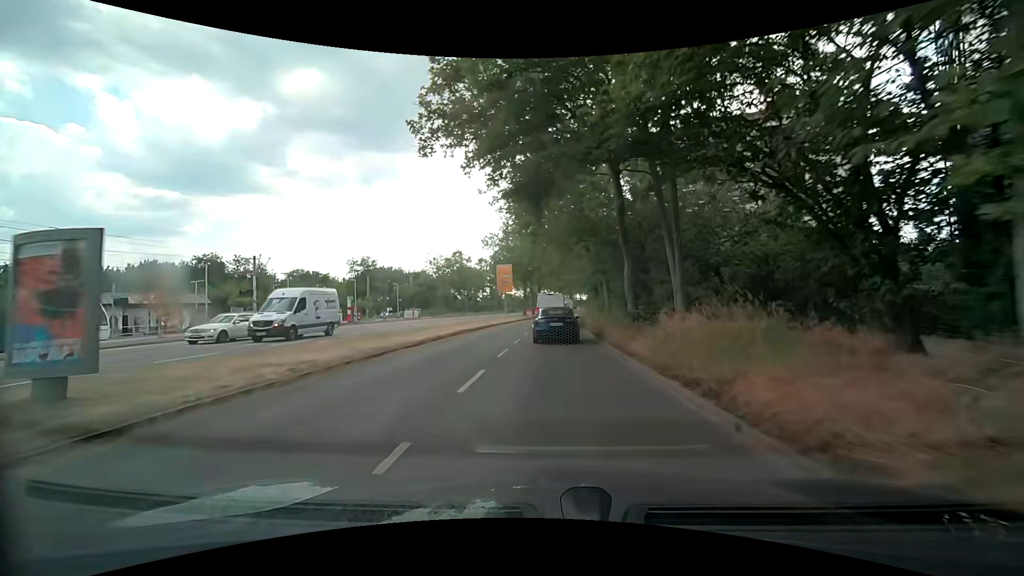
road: secondary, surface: asphalt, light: Day
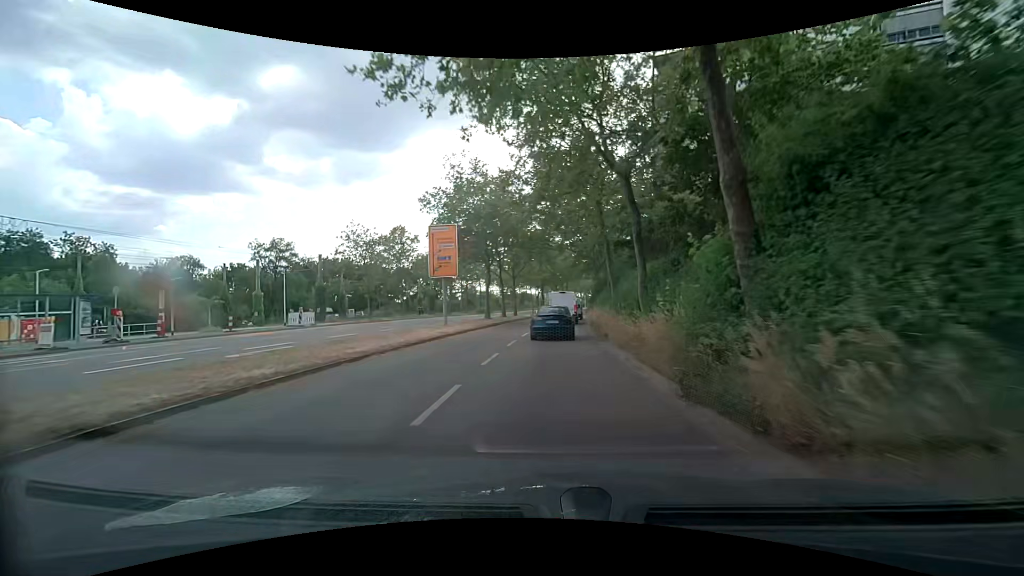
(+0.3, +26.5) m; +2°
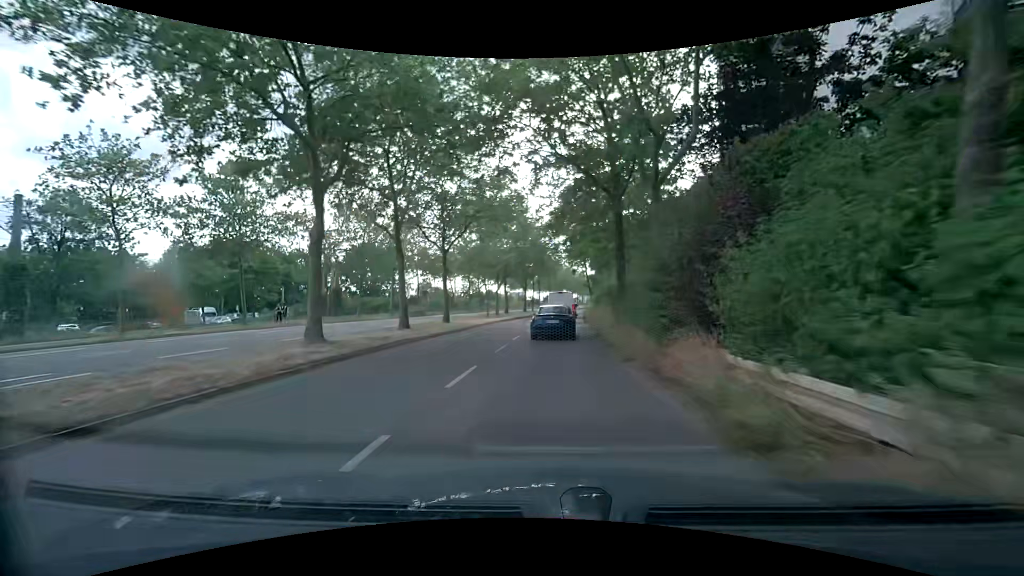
(+0.8, +27.5) m; +4°
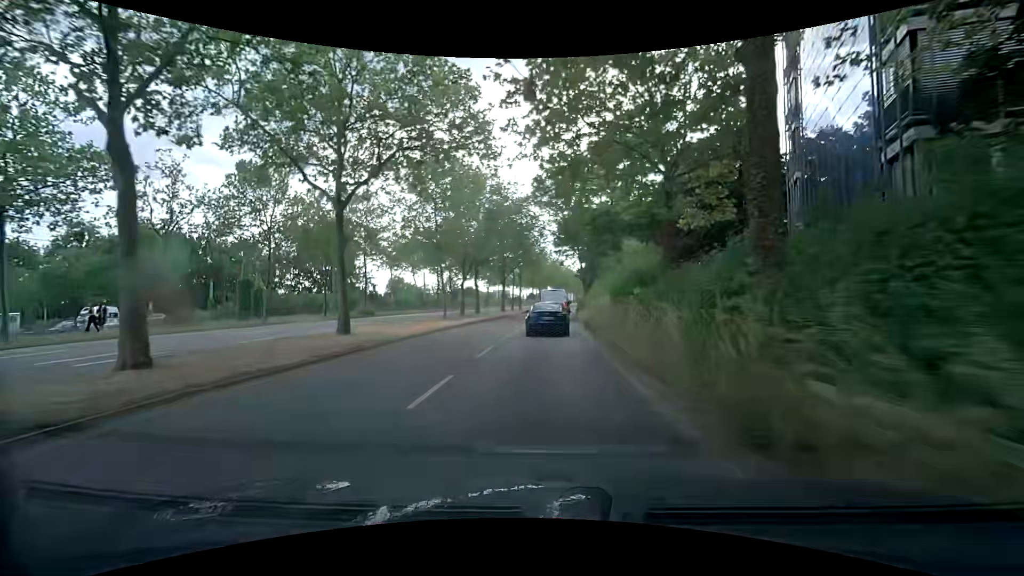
(+0.1, +13.8) m; +2°
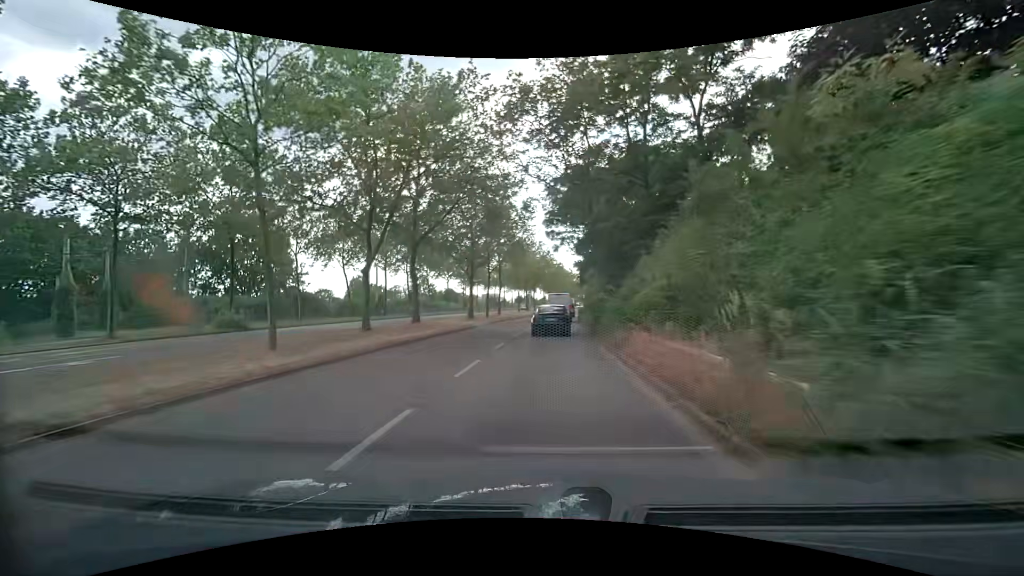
(0.0, +20.9) m; 0°
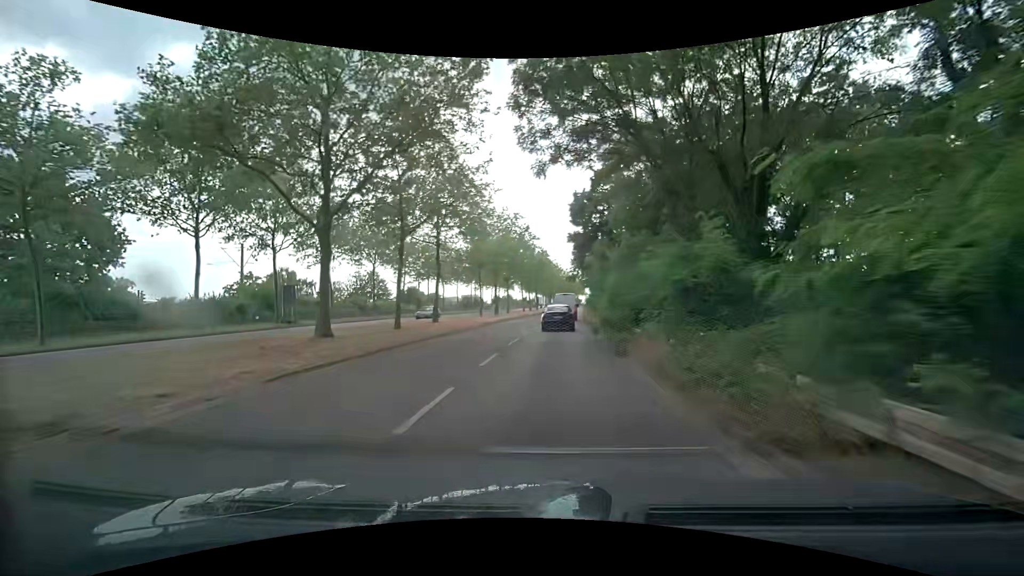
(+0.7, +28.3) m; +2°
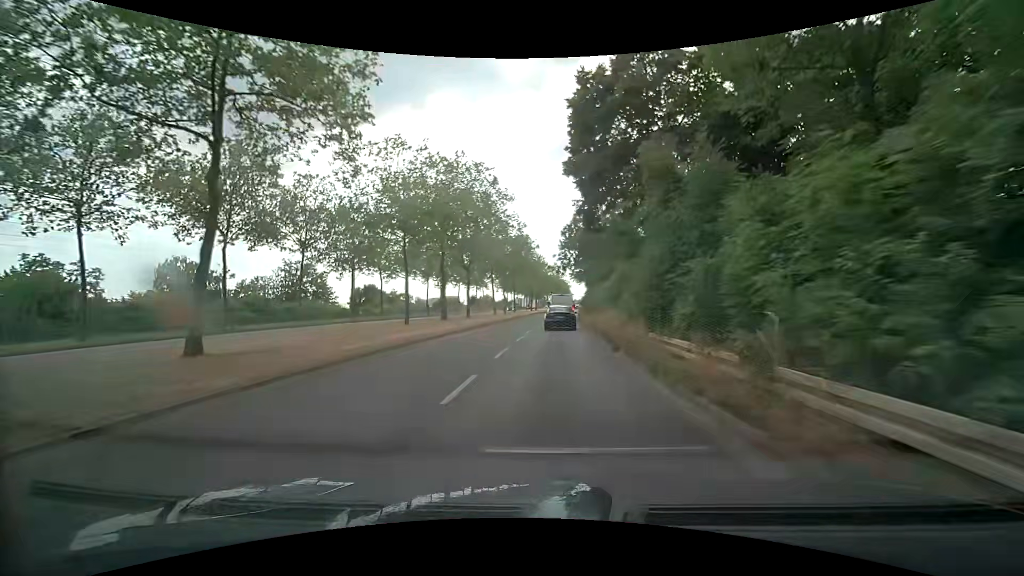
(+0.7, +22.5) m; +2°
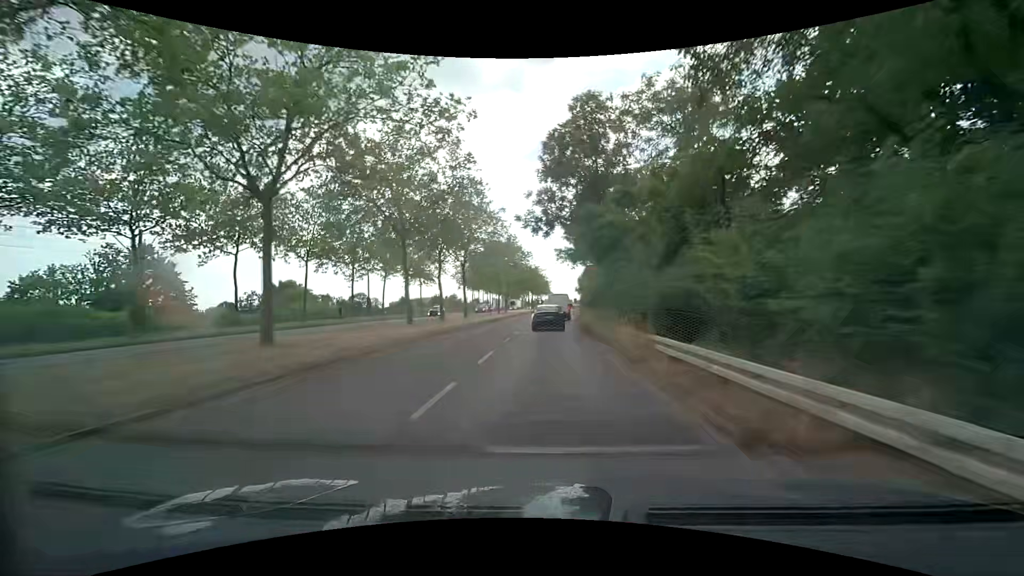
(+1.1, +31.1) m; +3°
(0, +10) (0, +20) (+1, +30) (+1, +40) (+2, +50) (+3, +60) (+4, +70) (+4, +80) (+5, +90) (+6, +100) m
